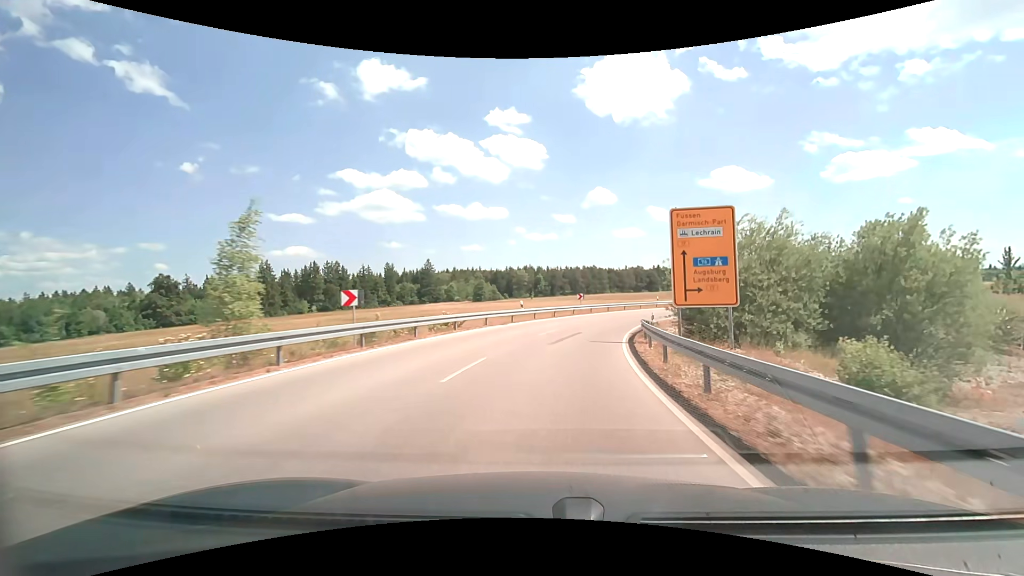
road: unclassified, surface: asphalt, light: Day
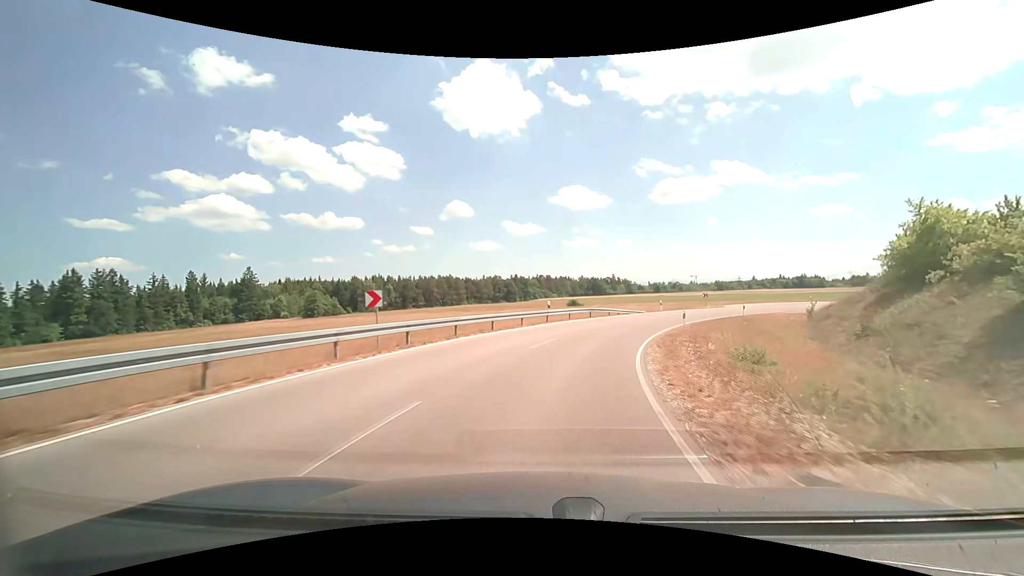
(+4.0, +28.6) m; +16°
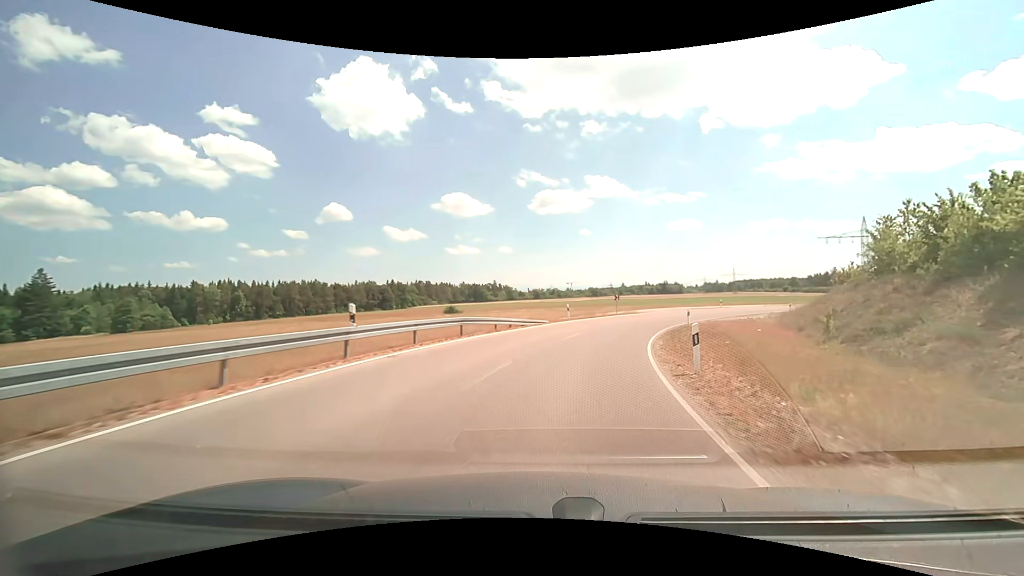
(+2.0, +18.5) m; +13°
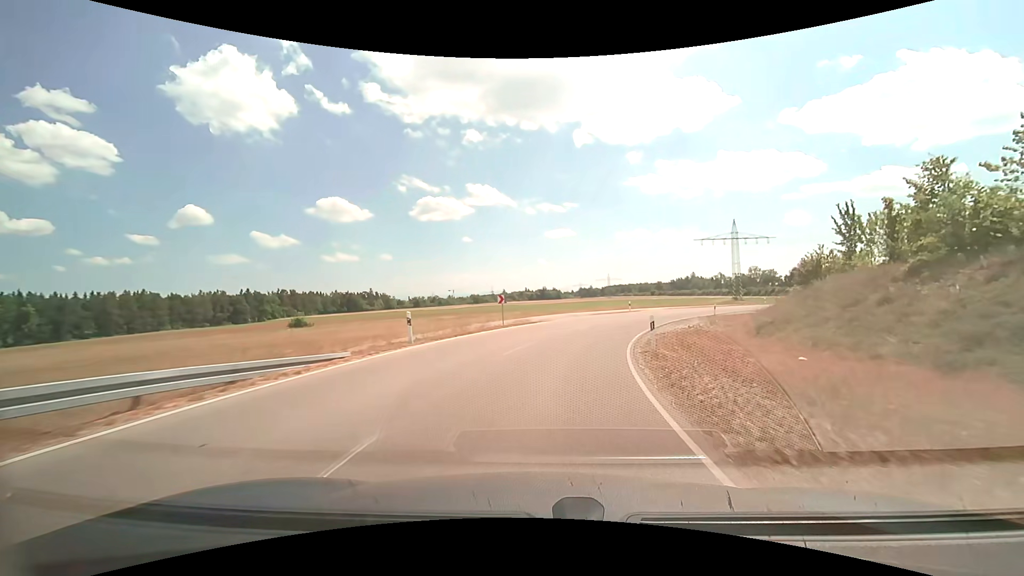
(+2.2, +17.9) m; +13°
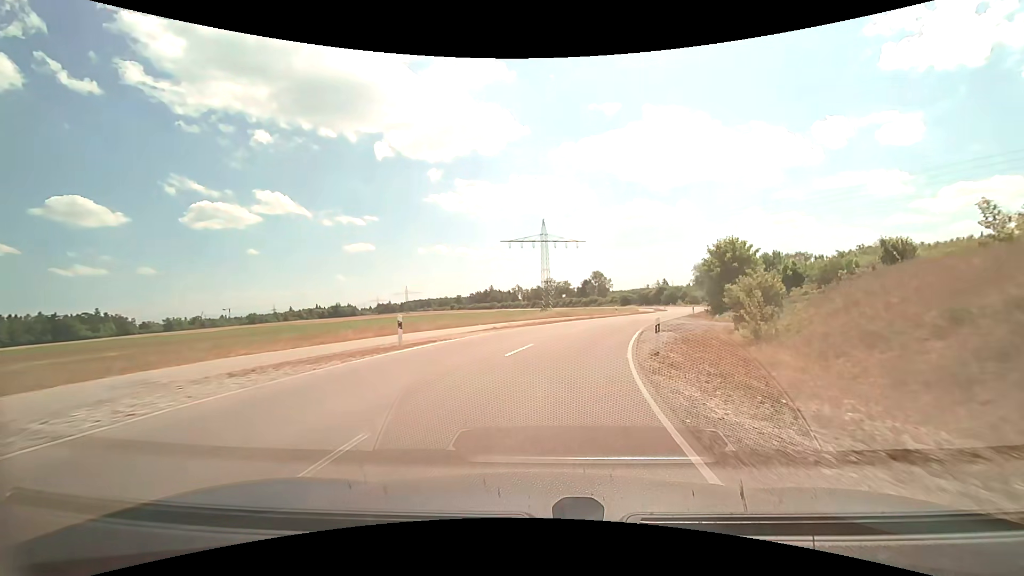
(+6.7, +34.4) m; +22°
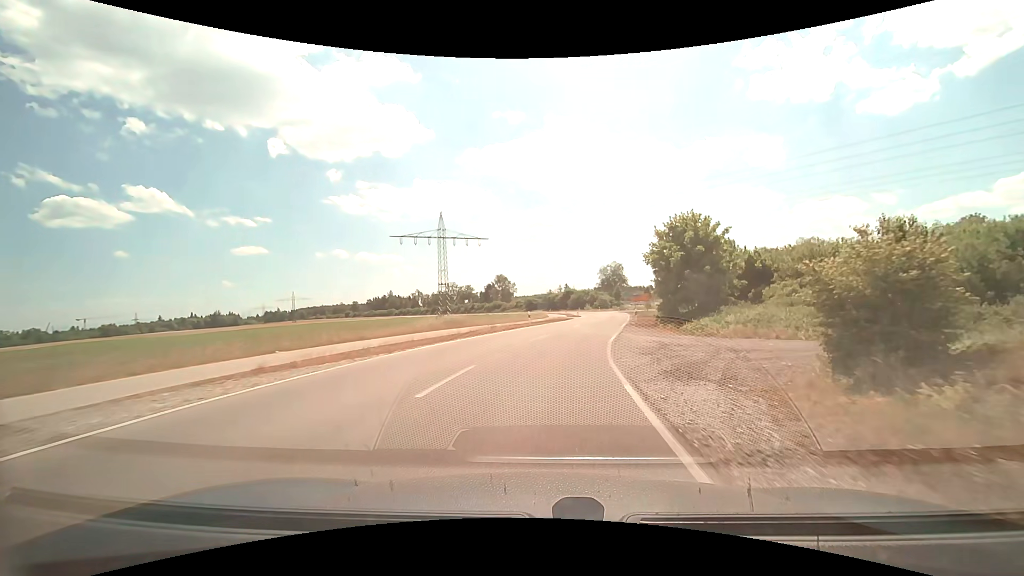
(+1.6, +17.2) m; +11°
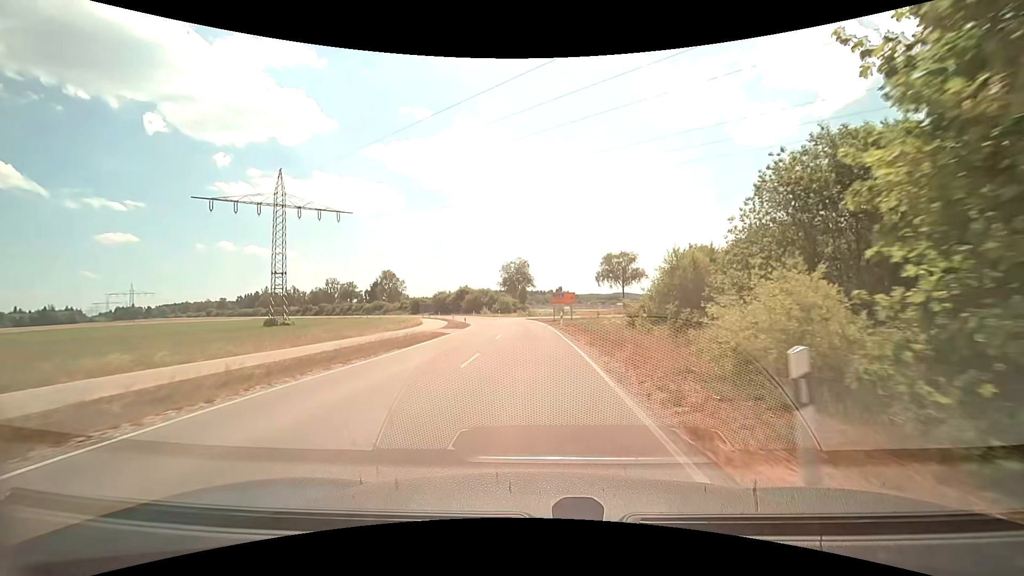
(+3.8, +31.8) m; +11°
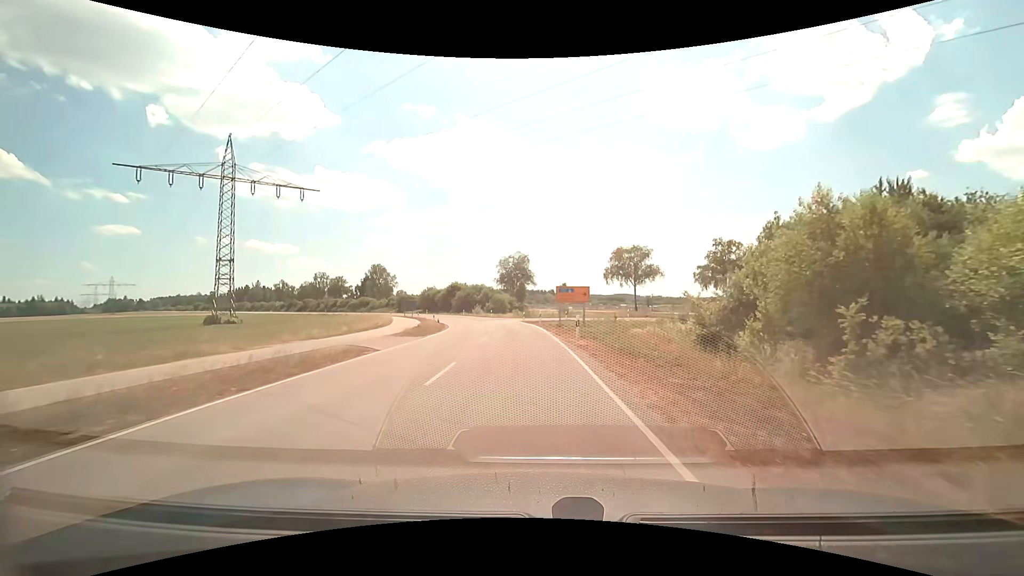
(+0.1, +14.4) m; 0°
(0, +10) (-1, +20) (-1, +30) (-2, +40) (-4, +50) (-1, +59) (+6, +66) (+16, +68) (+26, +69) (+36, +68) m
